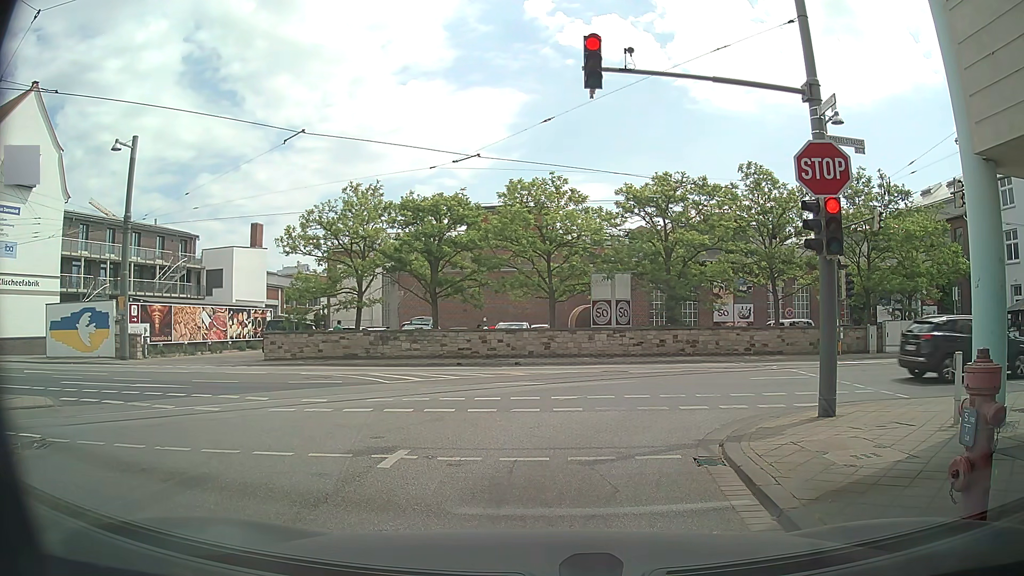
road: residential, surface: asphalt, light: Day
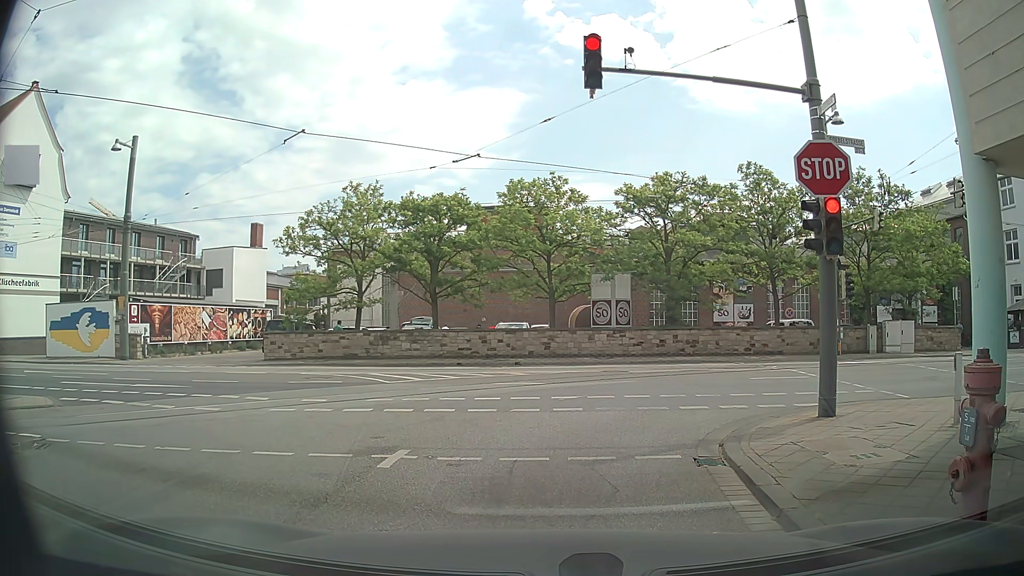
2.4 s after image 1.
(0.0, 0.0) m; 0°
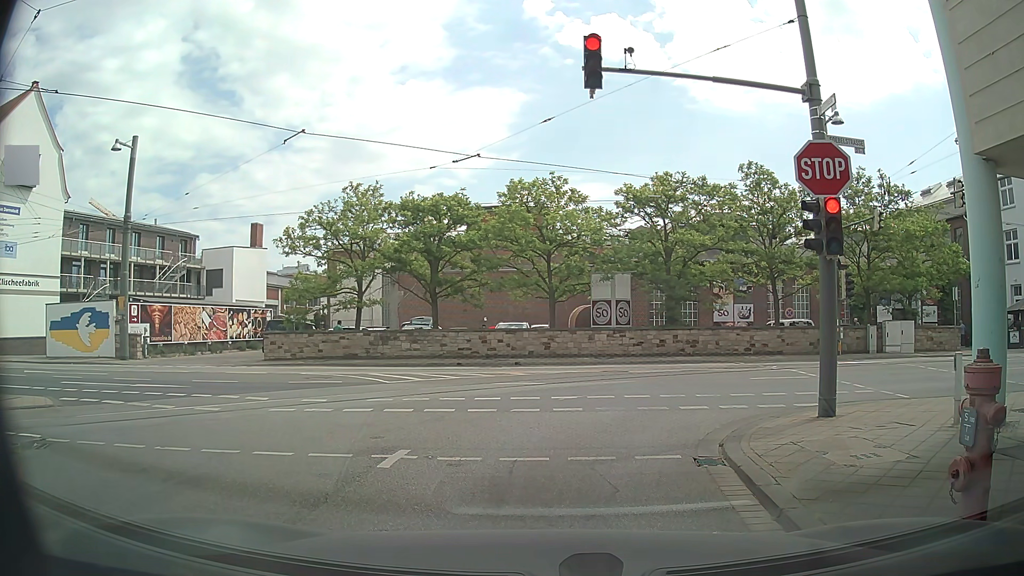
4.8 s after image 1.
(0.0, 0.0) m; 0°
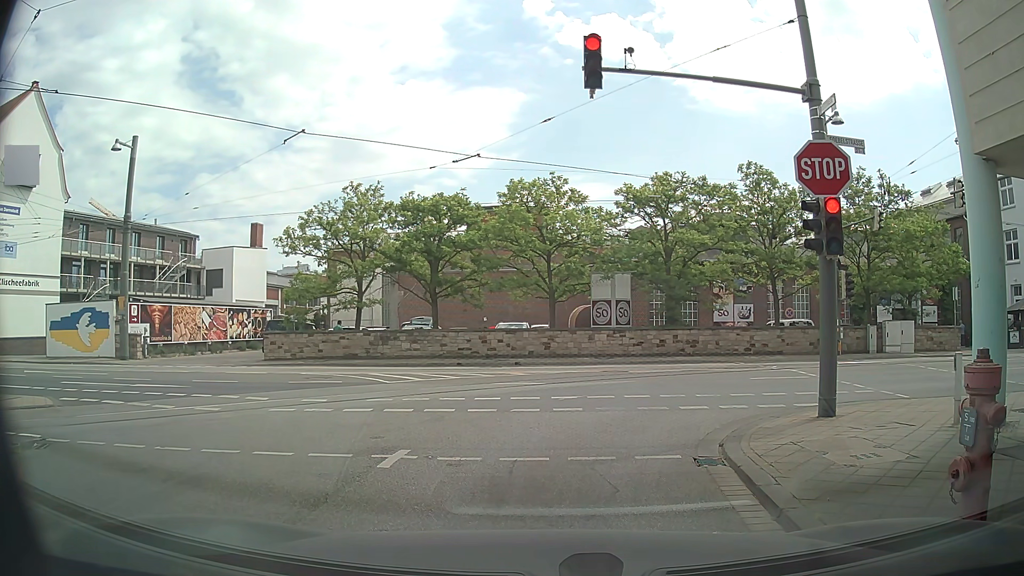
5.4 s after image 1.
(0.0, 0.0) m; 0°
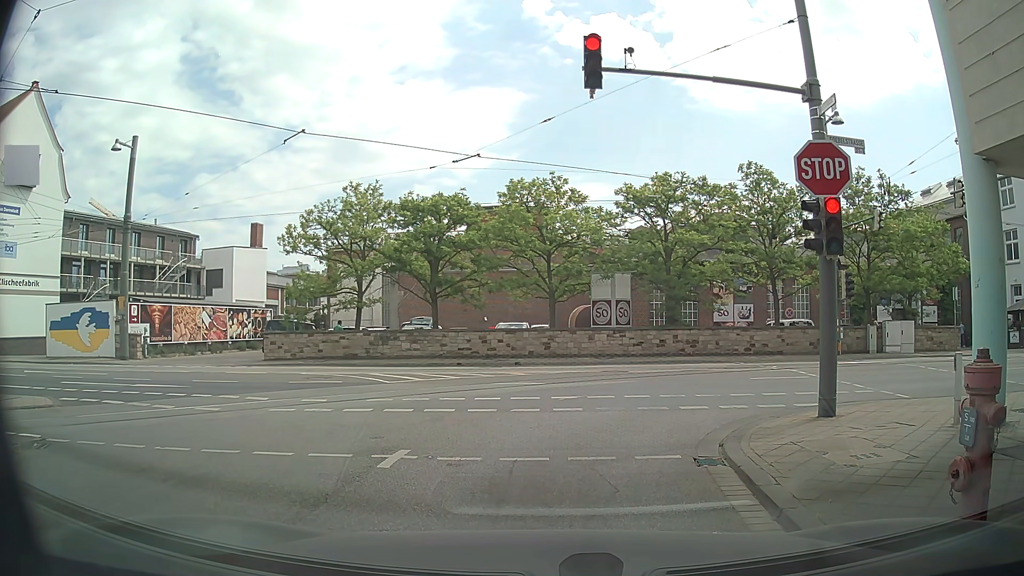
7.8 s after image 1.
(0.0, 0.0) m; 0°
